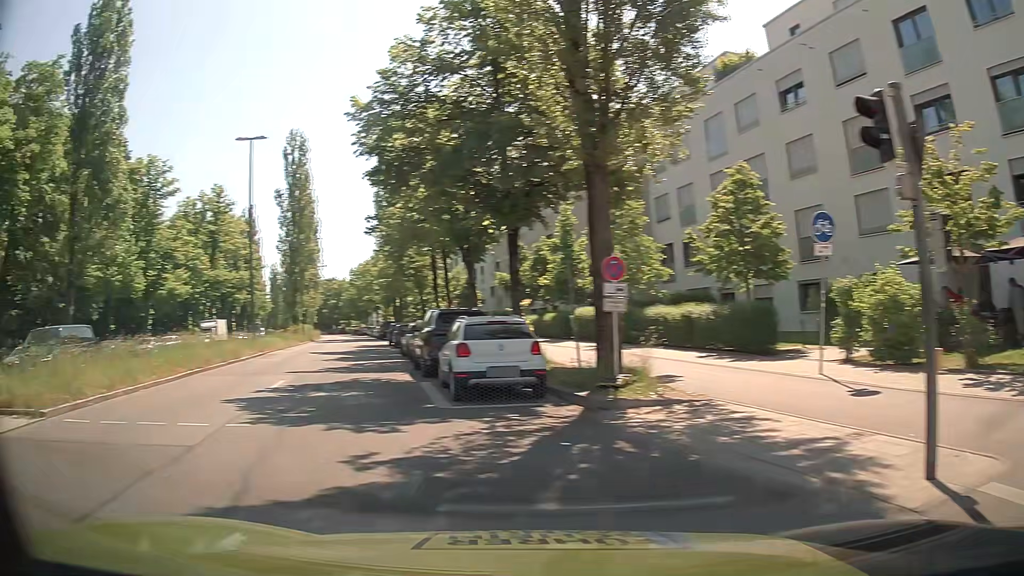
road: secondary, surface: asphalt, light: Day
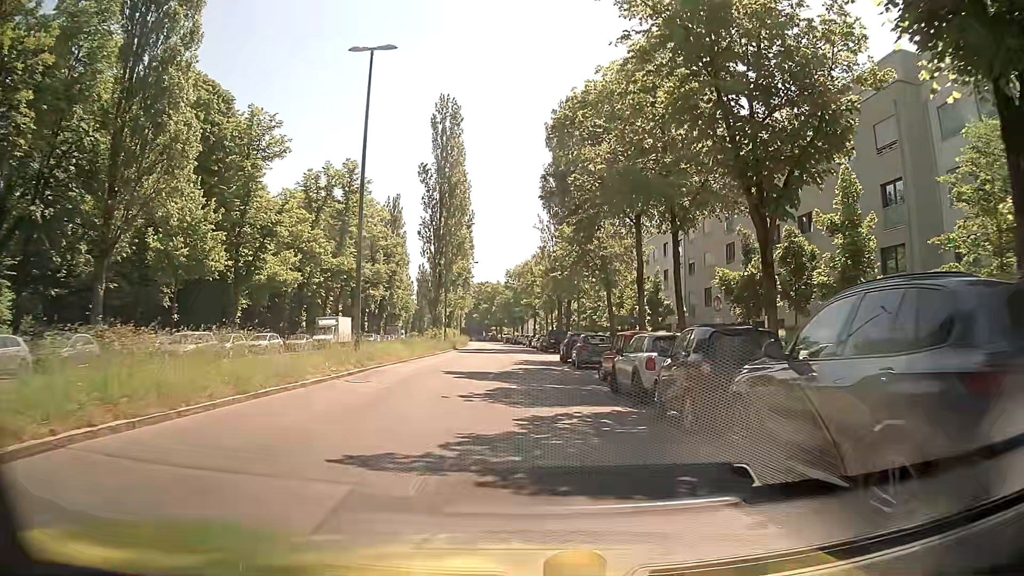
(-4.2, +14.0) m; -14°
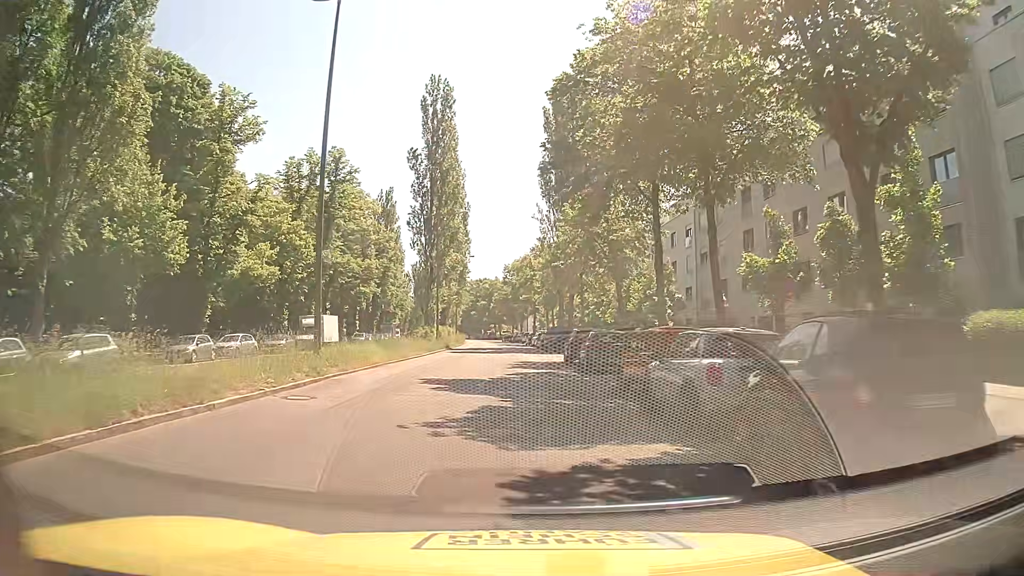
(0.0, +4.8) m; -1°
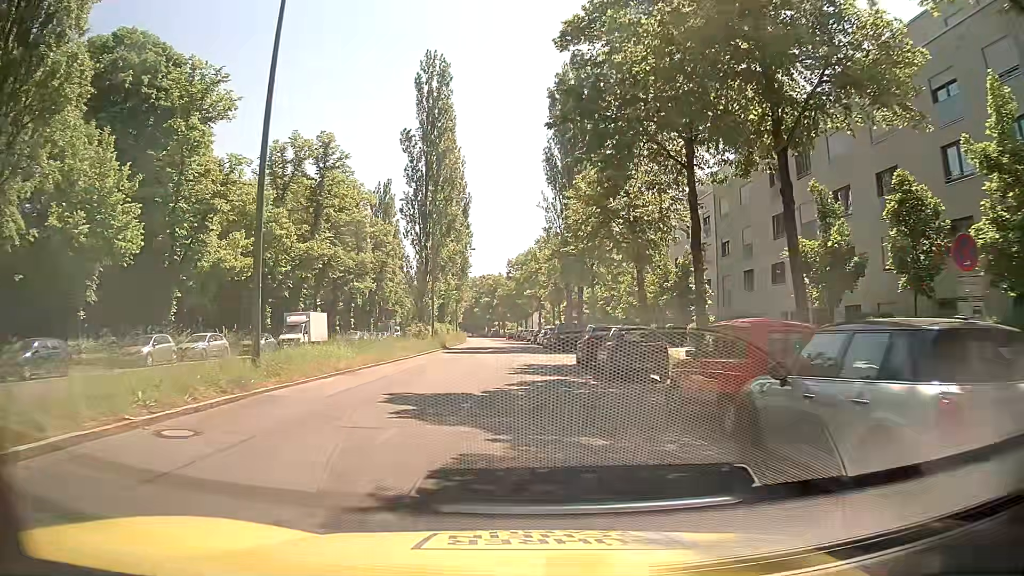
(+0.1, +5.3) m; +1°
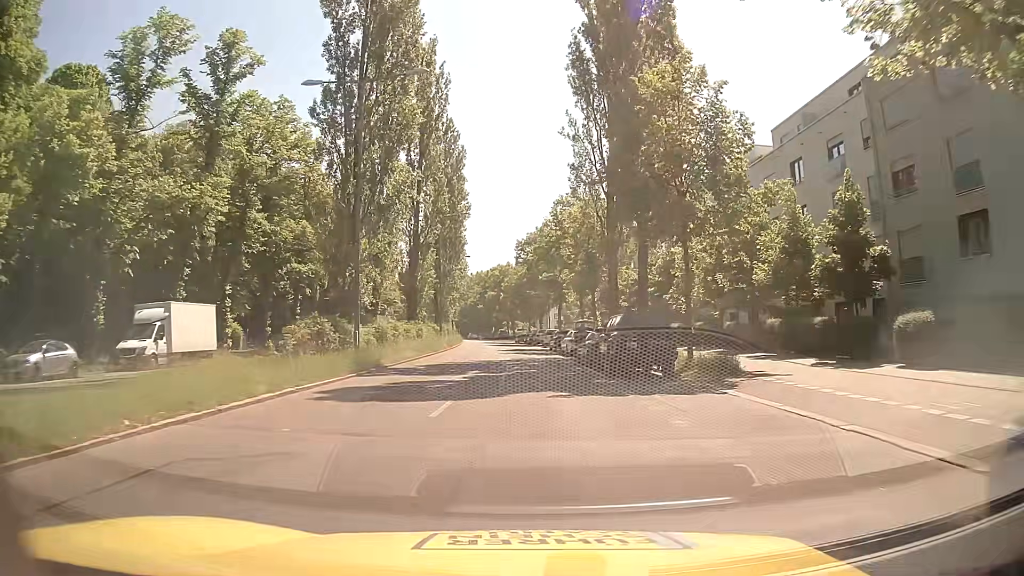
(-0.5, +25.1) m; +1°
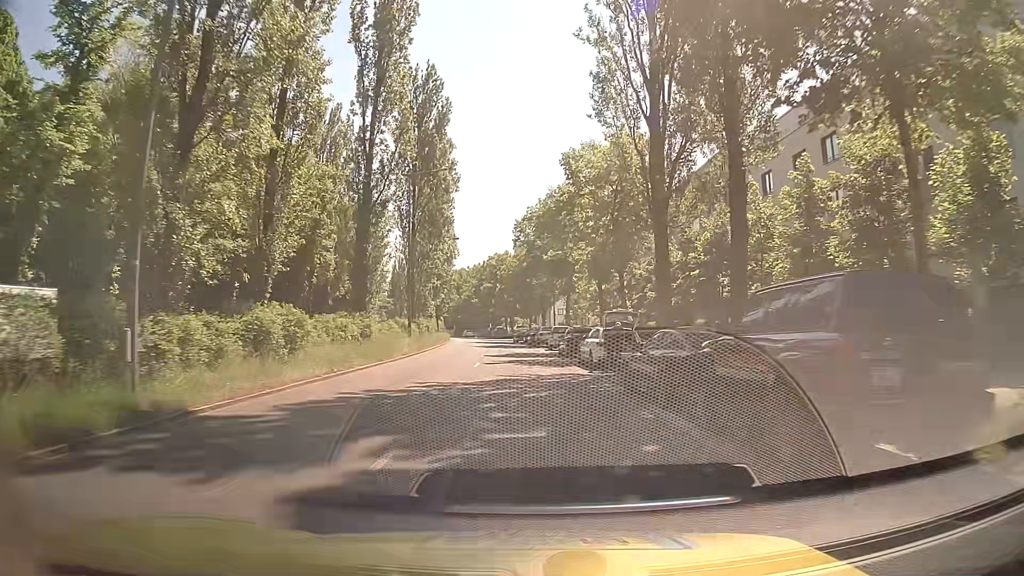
(-0.5, +14.3) m; -2°
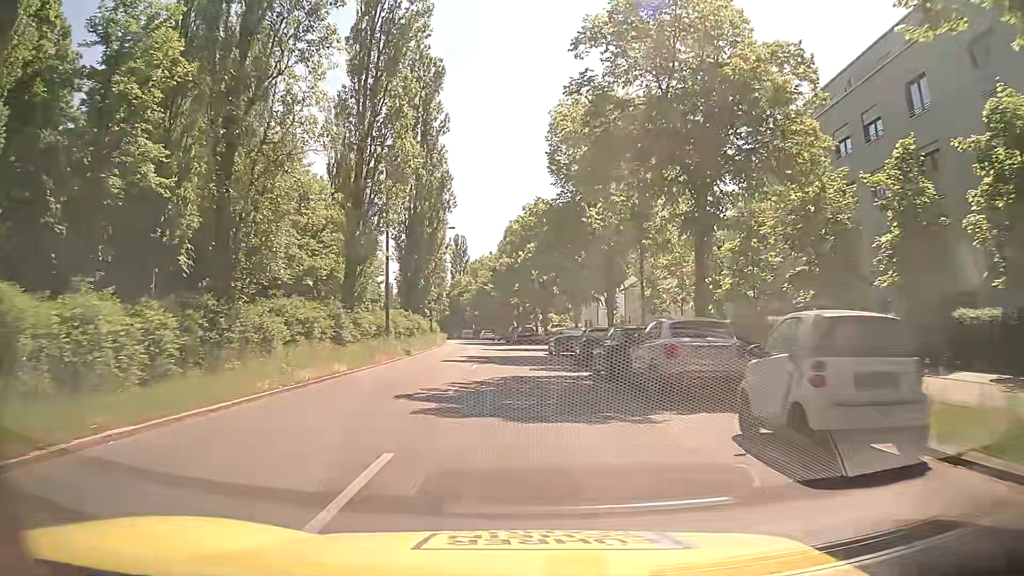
(-1.0, +37.2) m; -3°
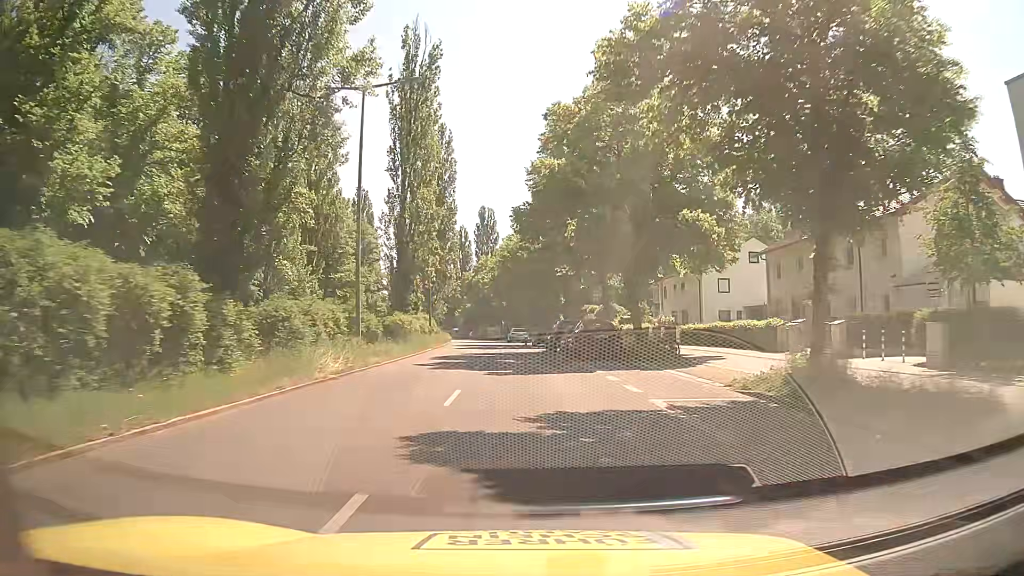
(-1.0, +38.1) m; -3°
(0, +10) (0, +20) (-1, +30) (-1, +40) (-2, +50) (-3, +60) (-4, +70) (-5, +80) (-6, +90) (-8, +100) m
